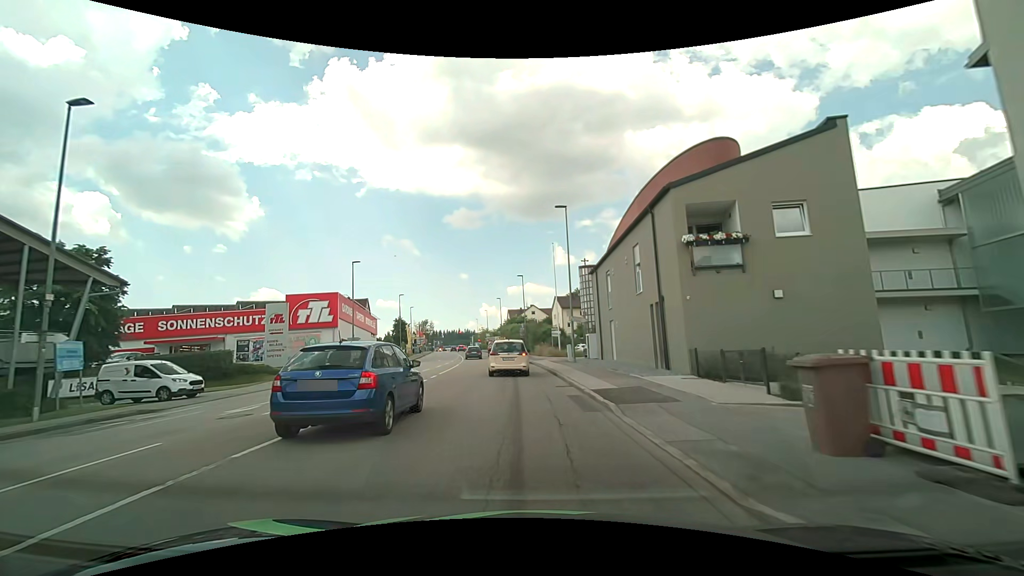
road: tertiary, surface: asphalt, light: Day
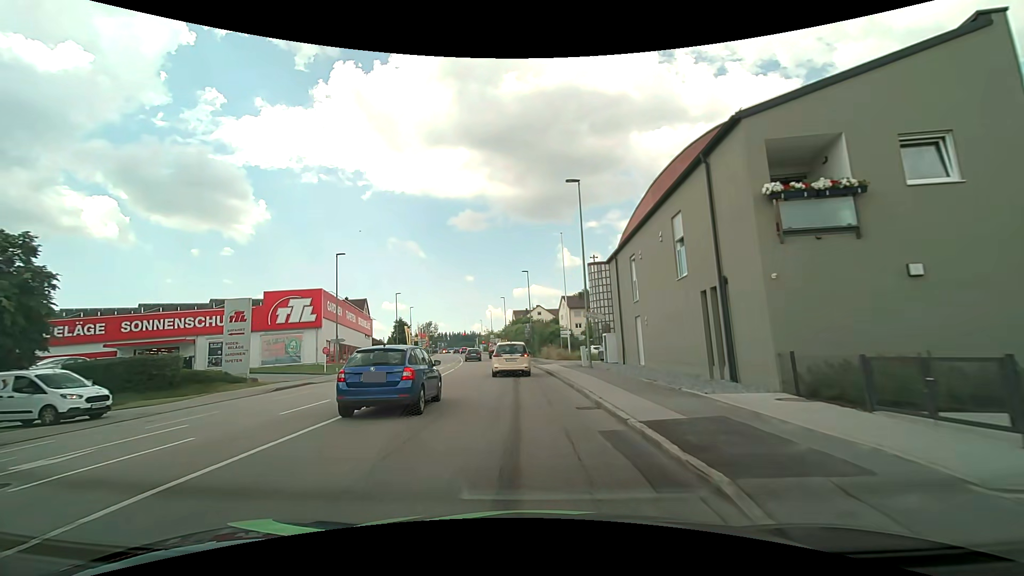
(0.0, +5.5) m; -1°
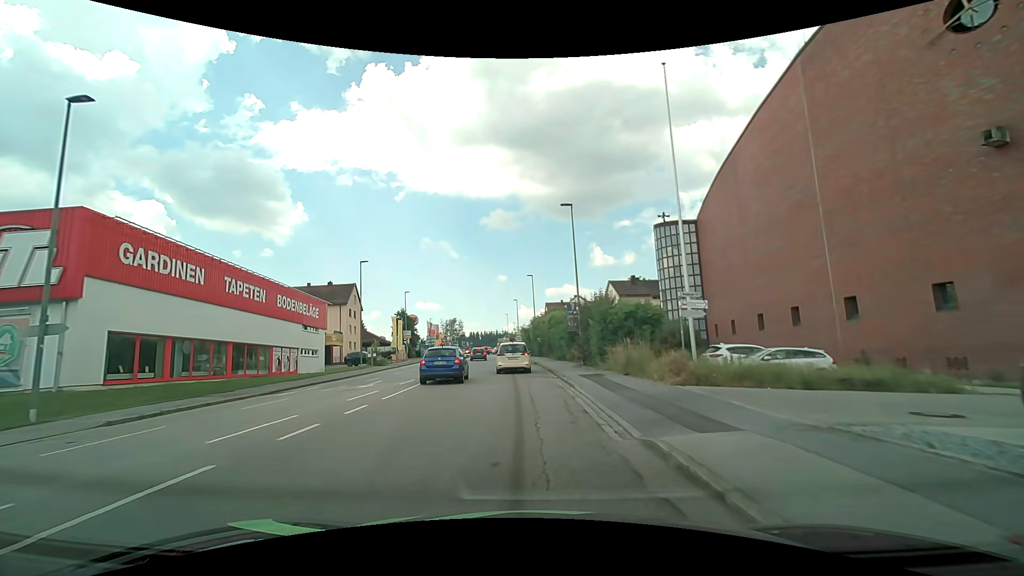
(-1.0, +28.3) m; -4°
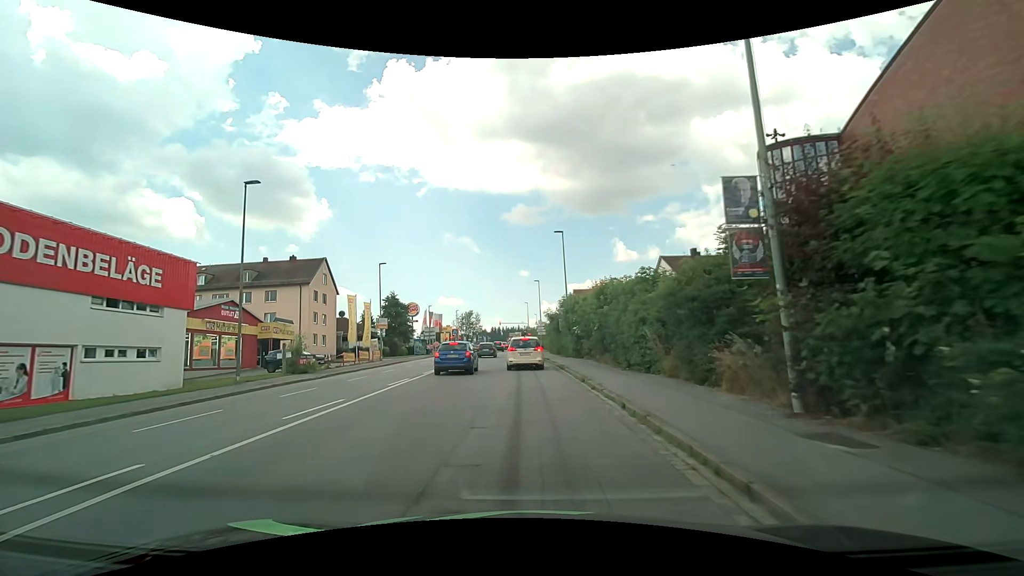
(-0.5, +22.9) m; -3°
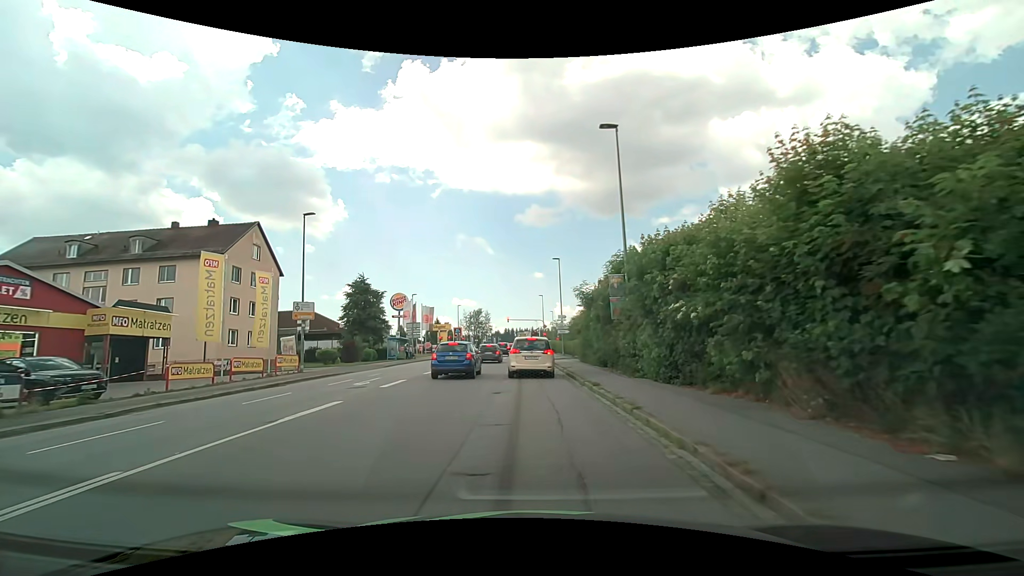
(-0.2, +20.6) m; -1°
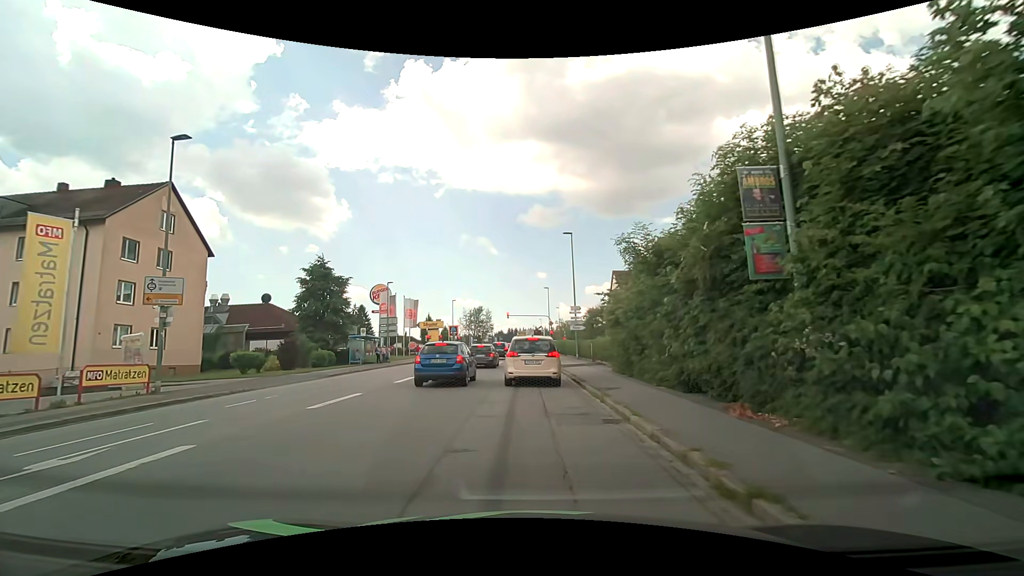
(-0.1, +12.2) m; 0°
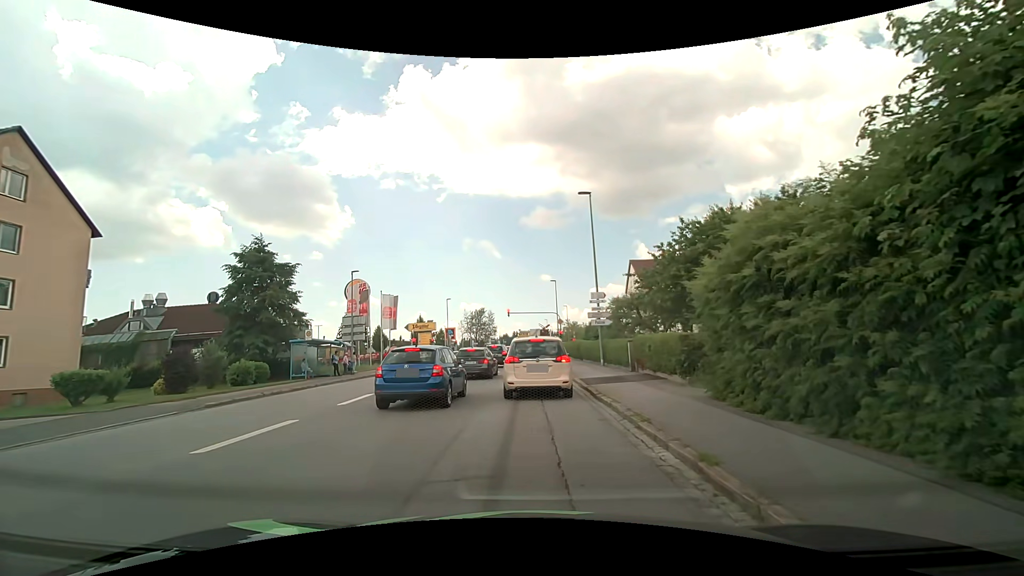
(-0.1, +11.1) m; -1°
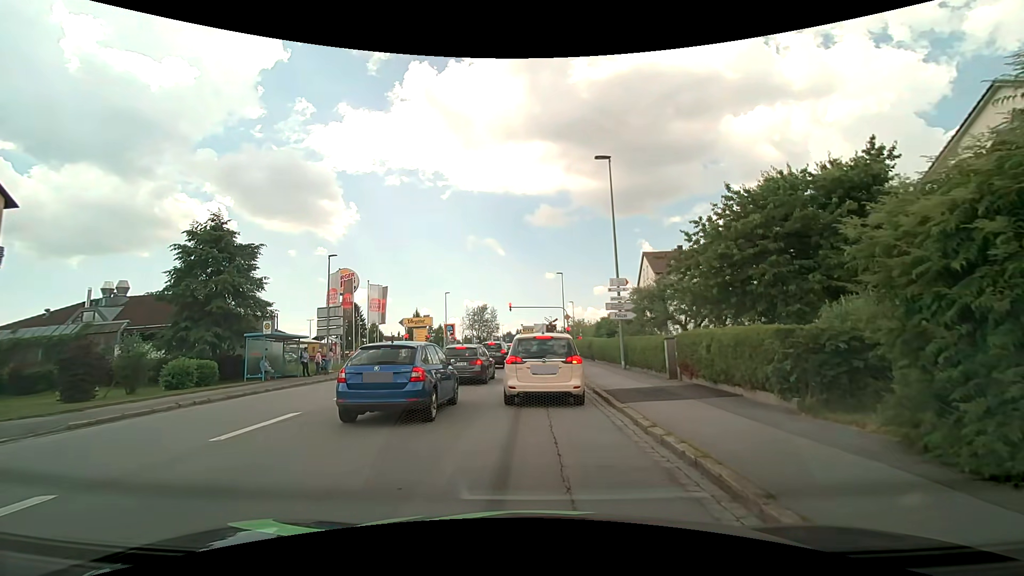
(0.0, +5.3) m; -1°
(0, +10) (0, +20) (+1, +30) (+1, +40) (+1, +50) (+1, +60) (+1, +70) (+1, +80) (+1, +90) (+2, +100) m
